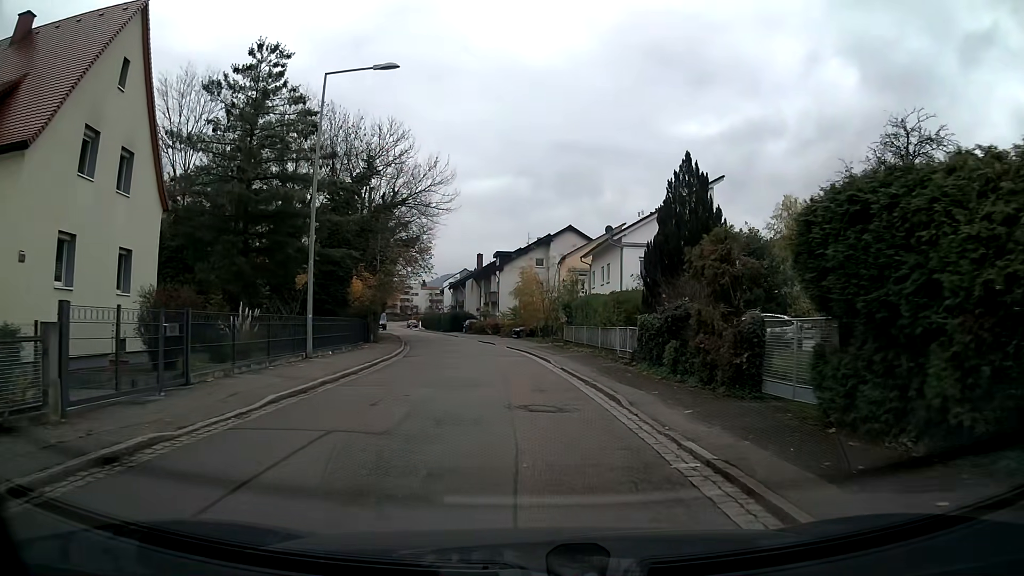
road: residential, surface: asphalt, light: Day
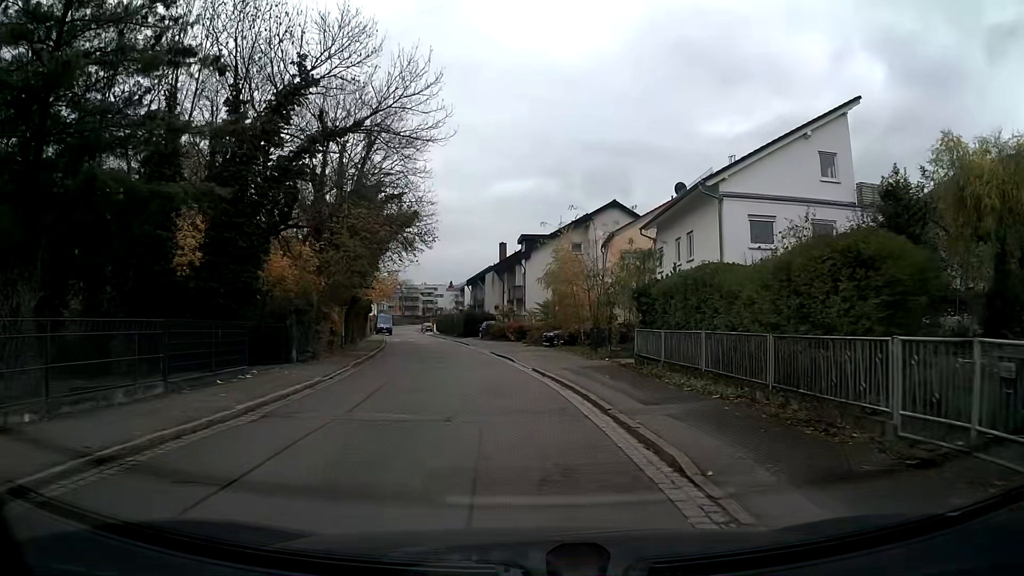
(-0.4, +16.7) m; -3°
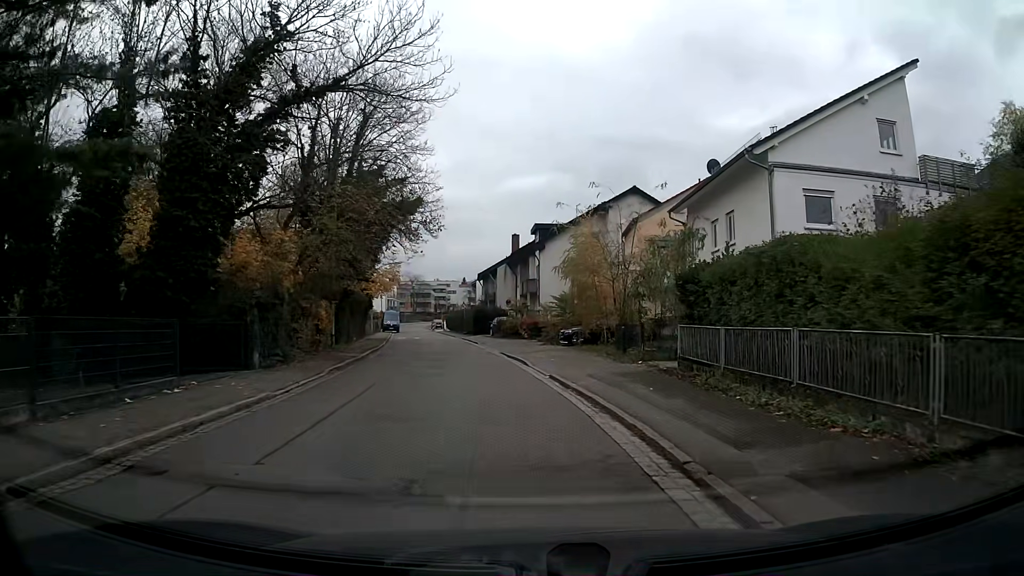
(0.0, +4.2) m; -1°
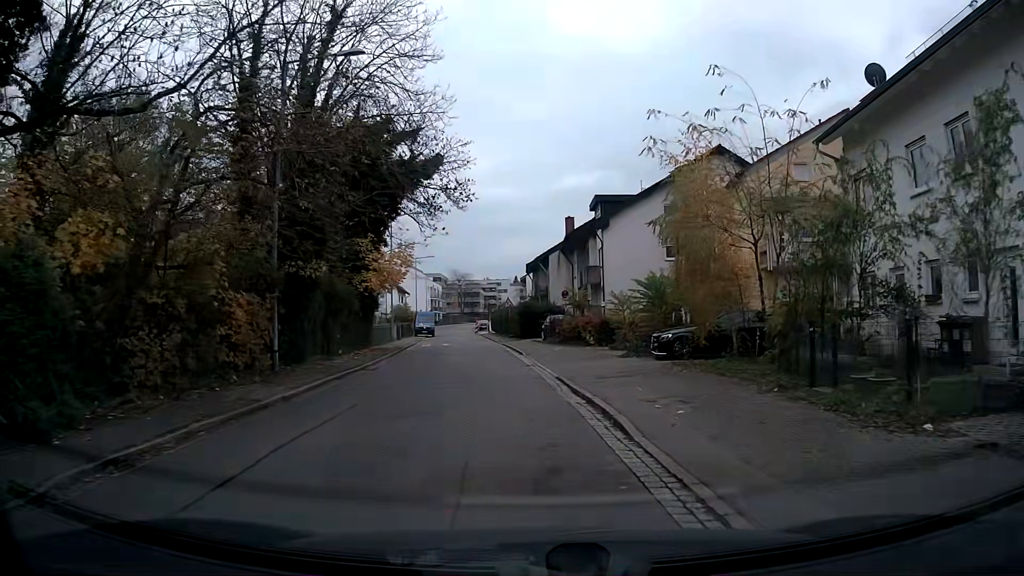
(-0.5, +12.7) m; -4°
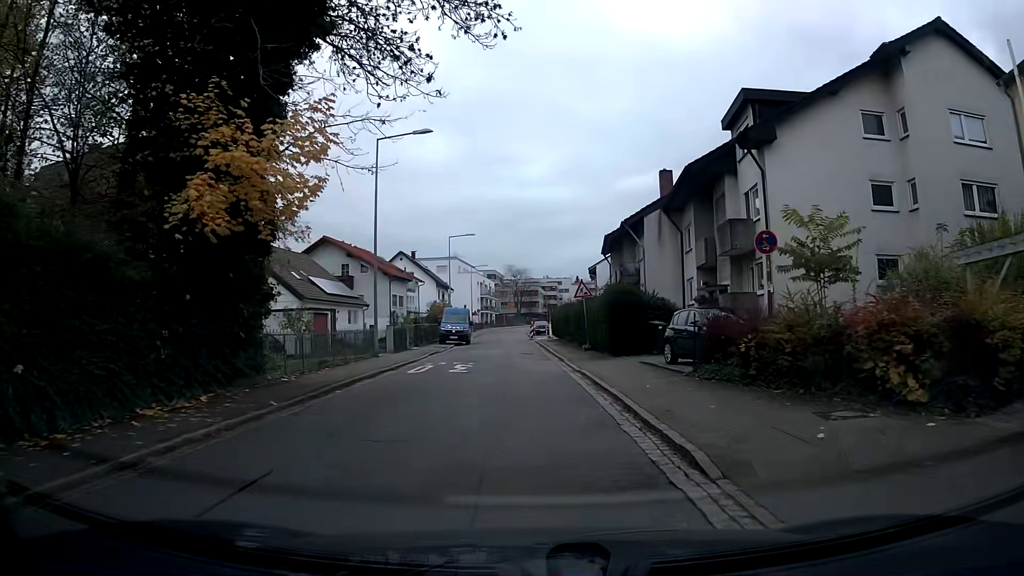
(-1.2, +21.6) m; -5°
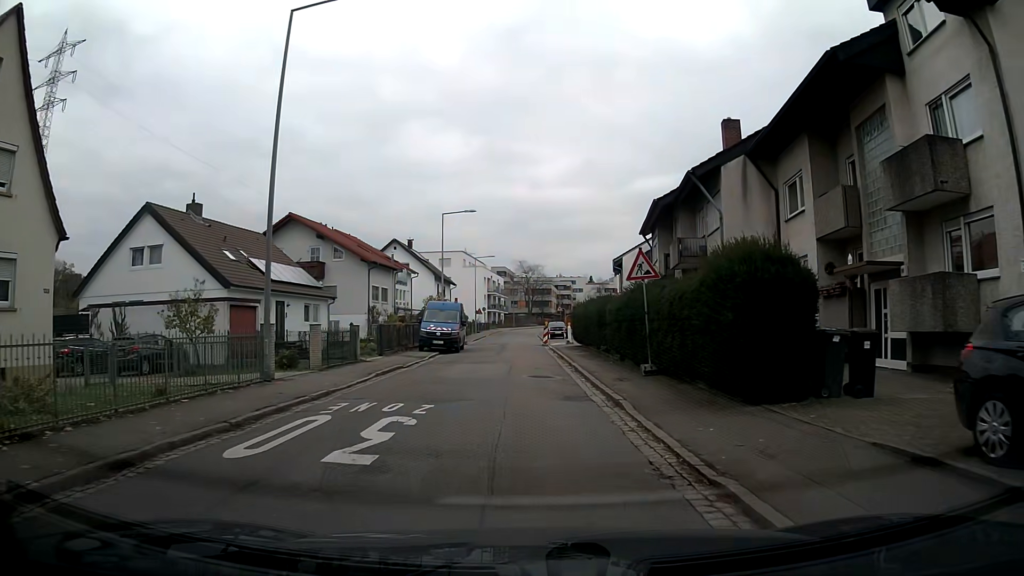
(-0.2, +12.7) m; -1°
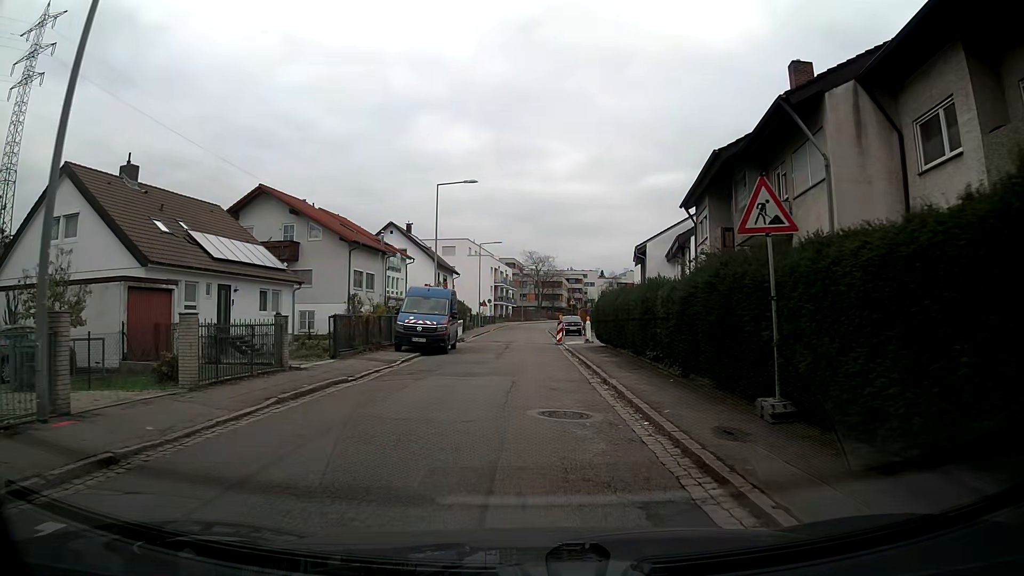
(-0.1, +8.1) m; -1°
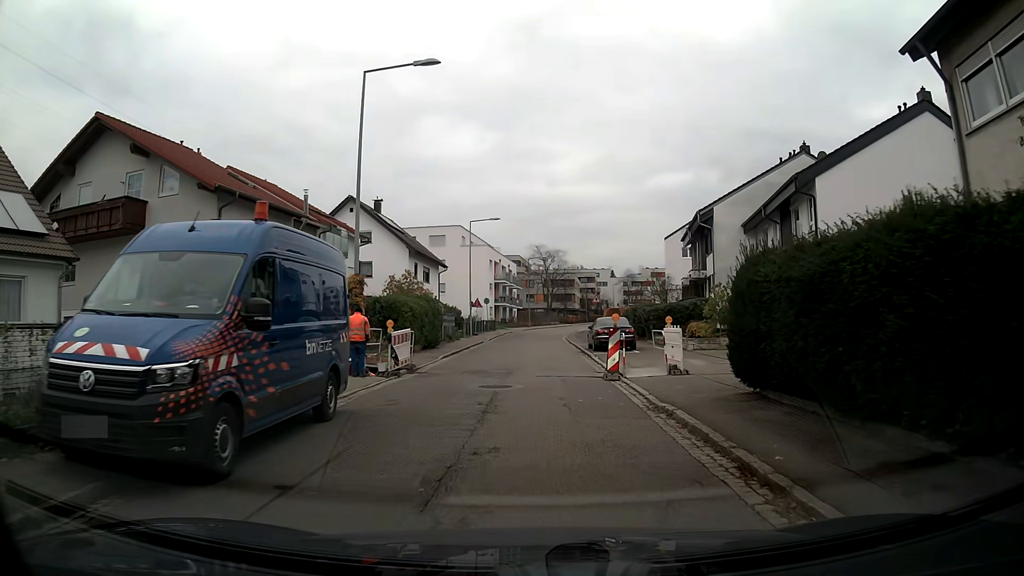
(-0.2, +19.7) m; 0°
(0, +10) (0, +20) (0, +30) (+1, +40) (+1, +50) (+2, +60) (+4, +70) (+6, +80) (+8, +89) (+11, +99) m
